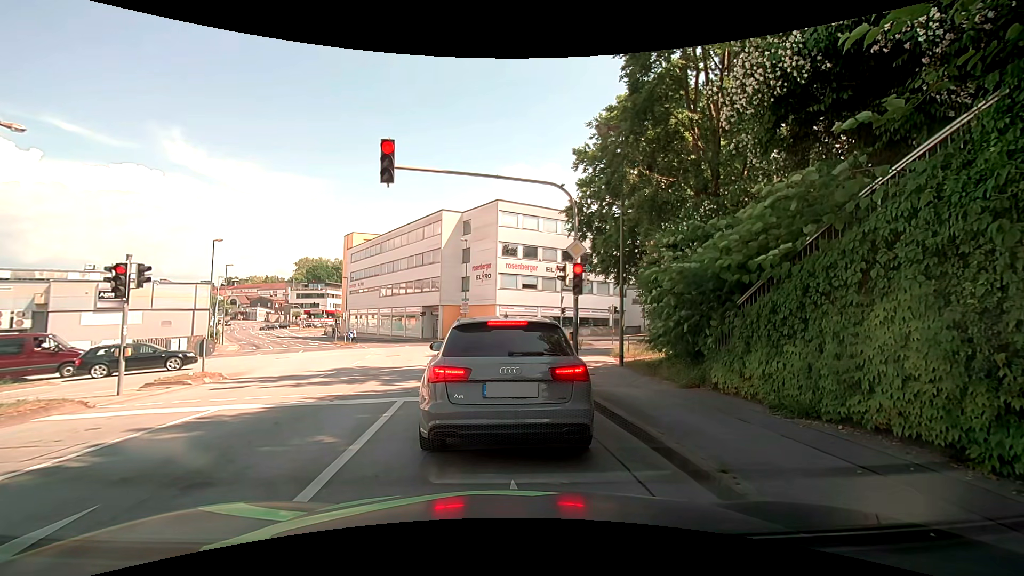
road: tertiary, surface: asphalt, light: Day
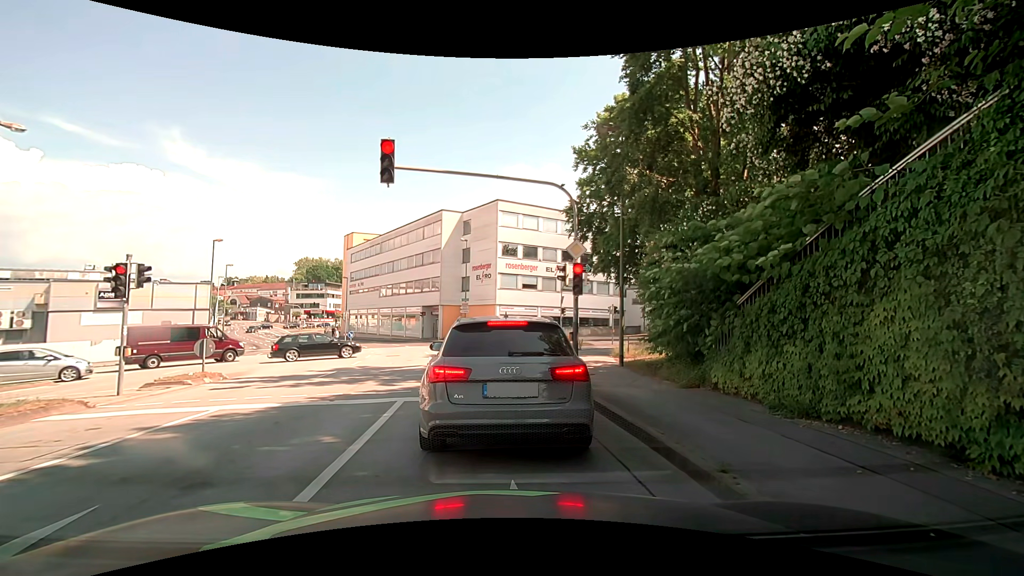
(0.0, 0.0) m; 0°
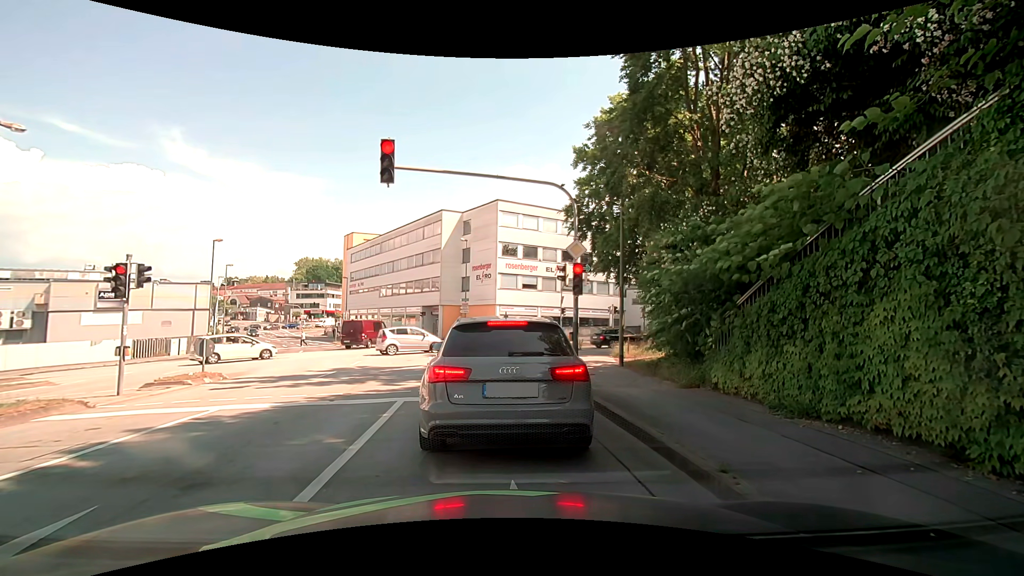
(0.0, 0.0) m; 0°
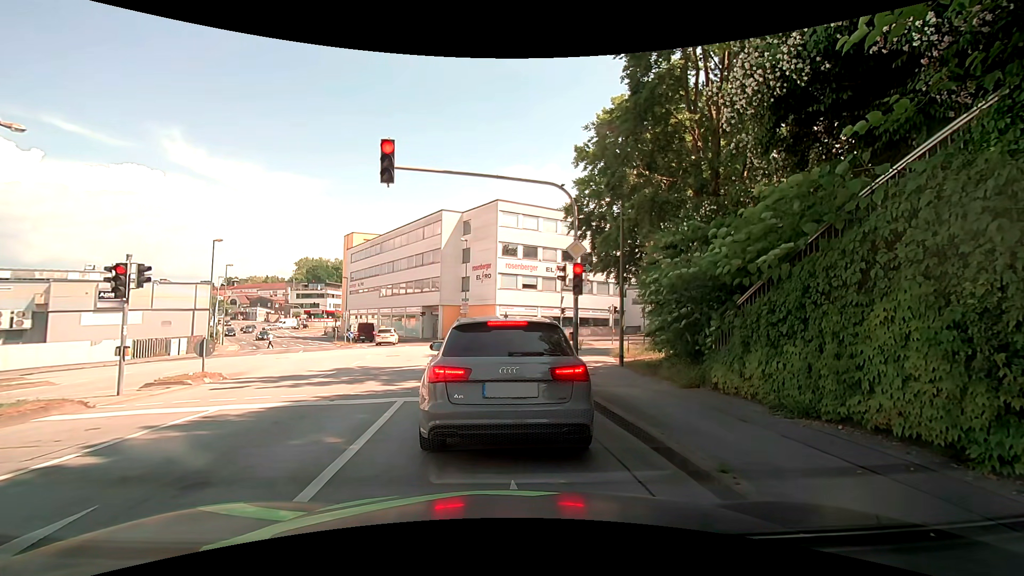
(0.0, 0.0) m; 0°
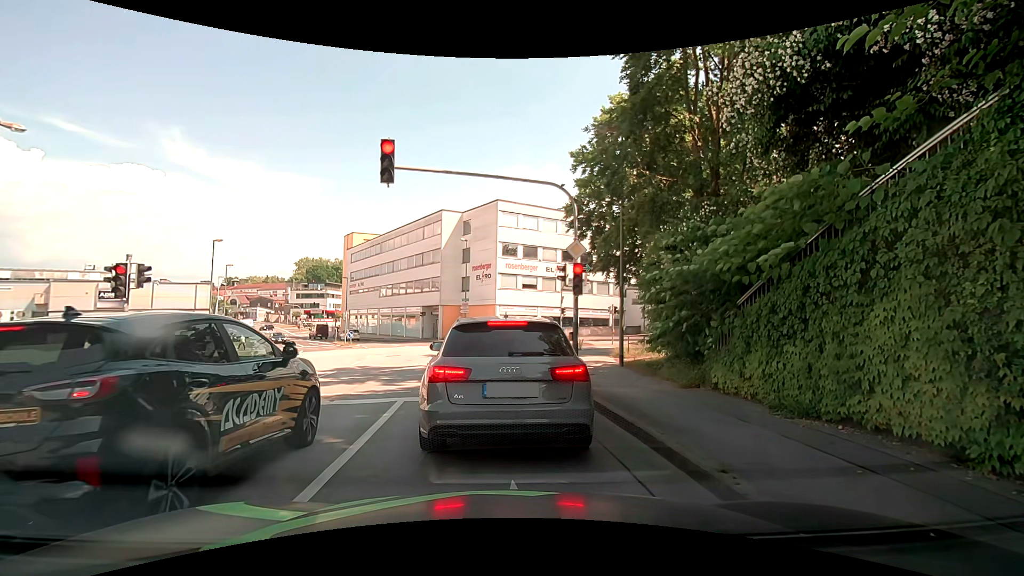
(0.0, 0.0) m; 0°
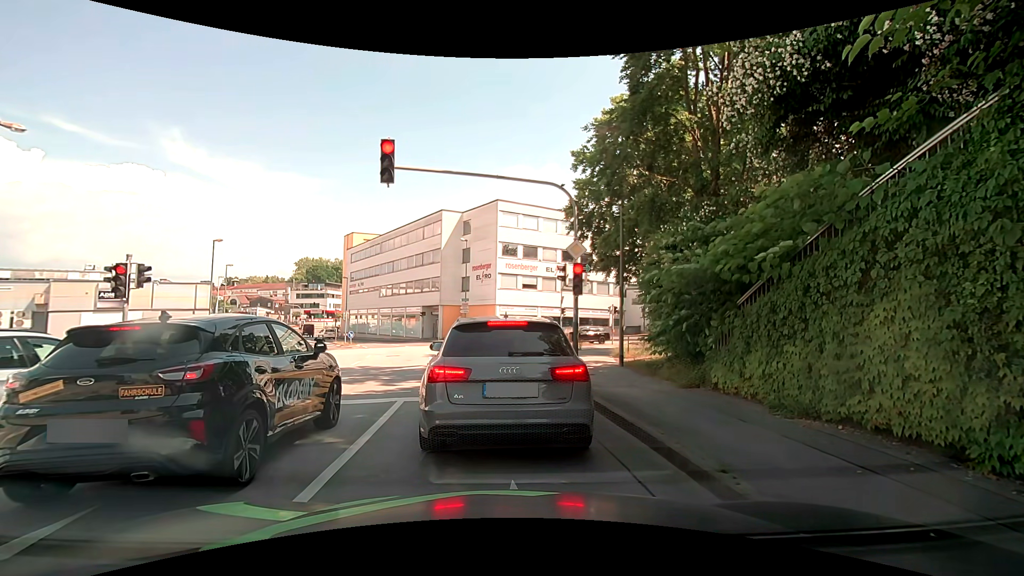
(0.0, 0.0) m; 0°
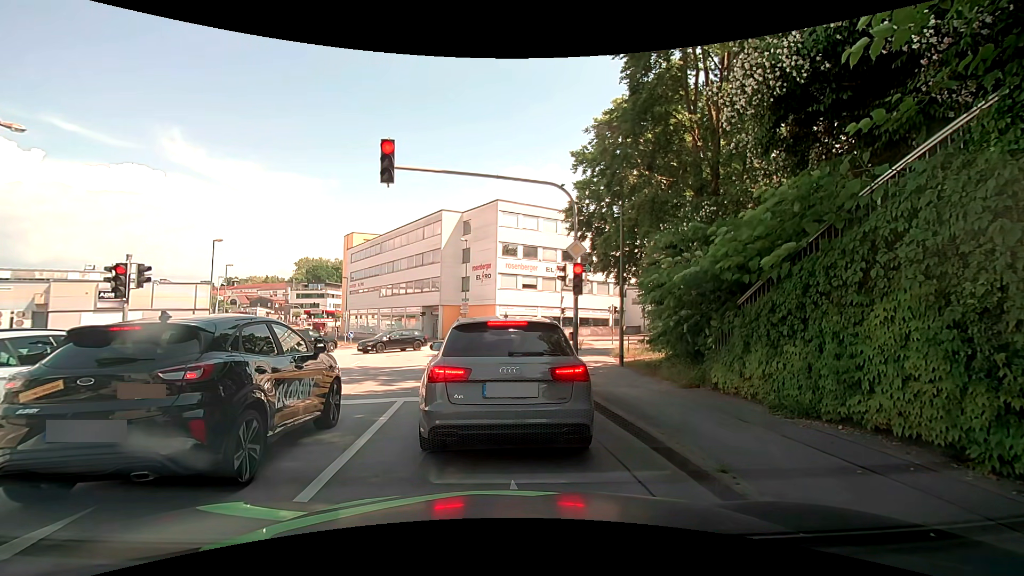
(0.0, 0.0) m; 0°
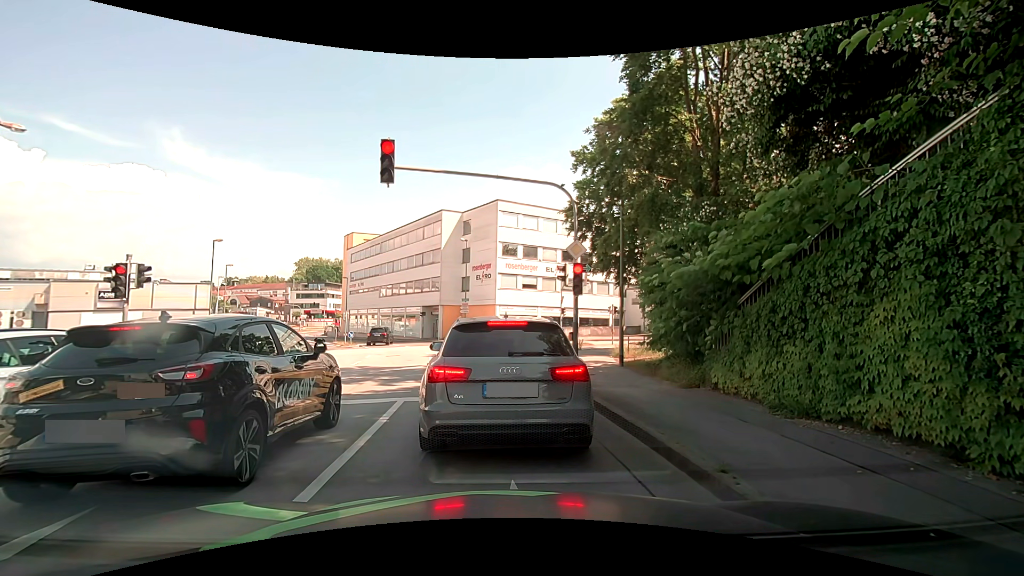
(0.0, 0.0) m; 0°
(-1, +10) (-2, +20) (-4, +30) (-6, +39) (-10, +49) (-14, +58) (-20, +66) (-25, +74) (-31, +83) (-36, +91) m
